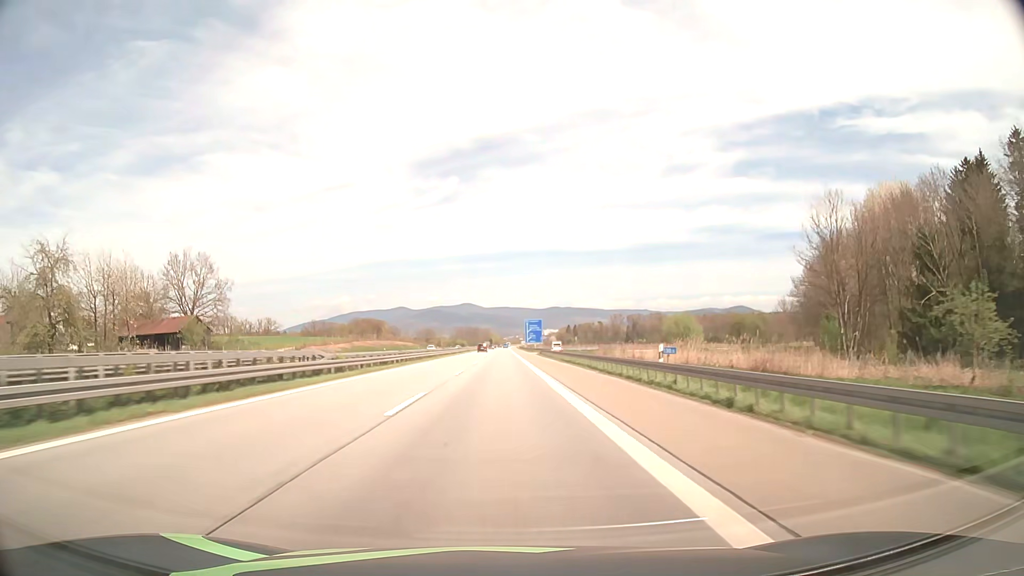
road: motorway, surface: asphalt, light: Day
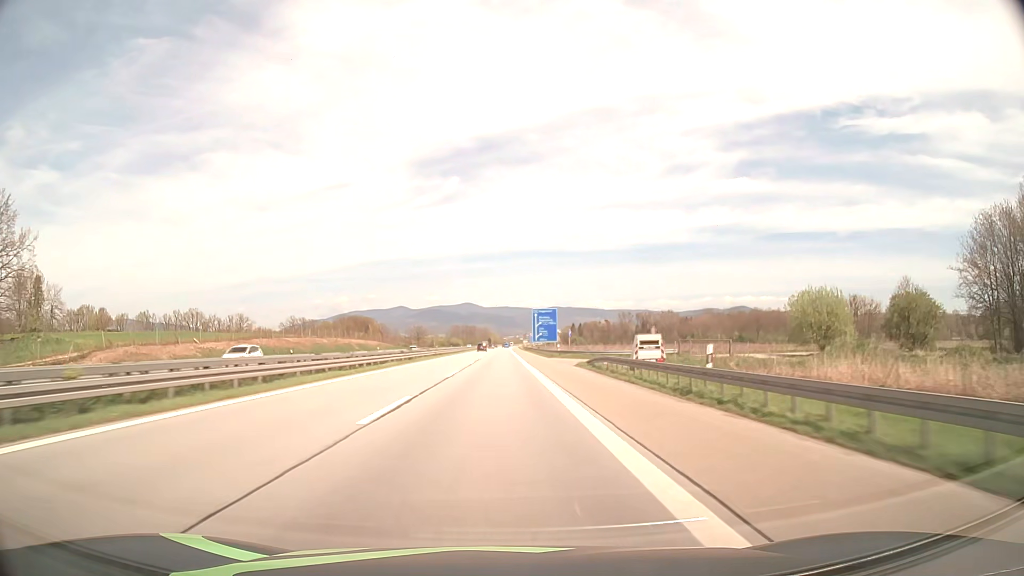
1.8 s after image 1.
(0.0, +55.8) m; 0°
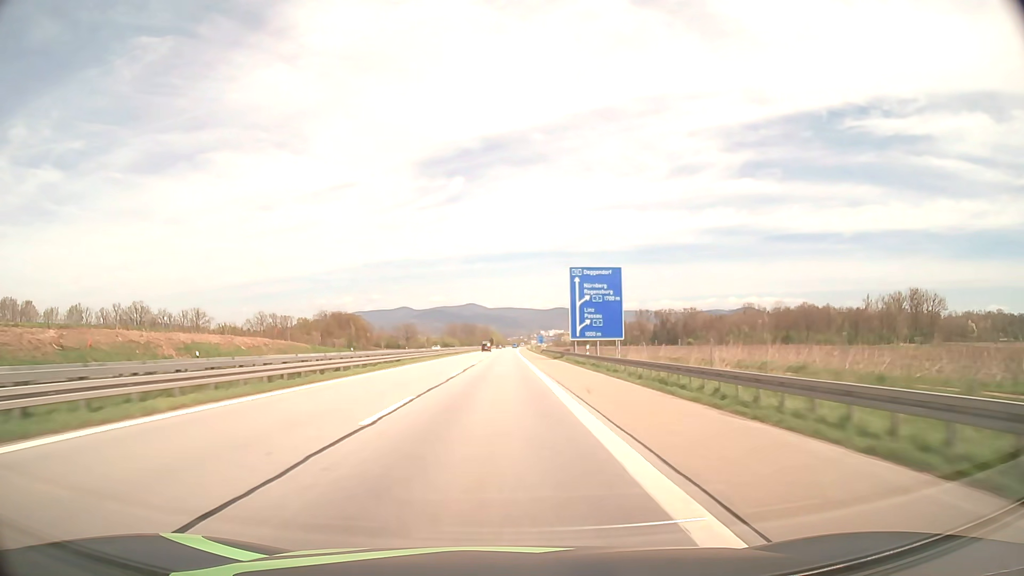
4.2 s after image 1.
(-0.2, +74.1) m; 0°
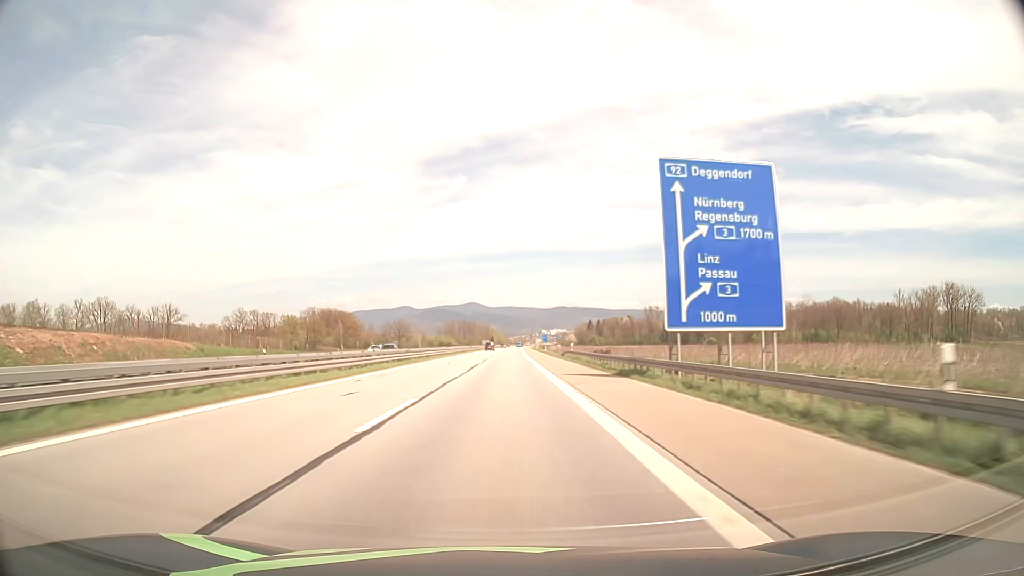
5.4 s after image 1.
(-0.1, +36.9) m; 0°
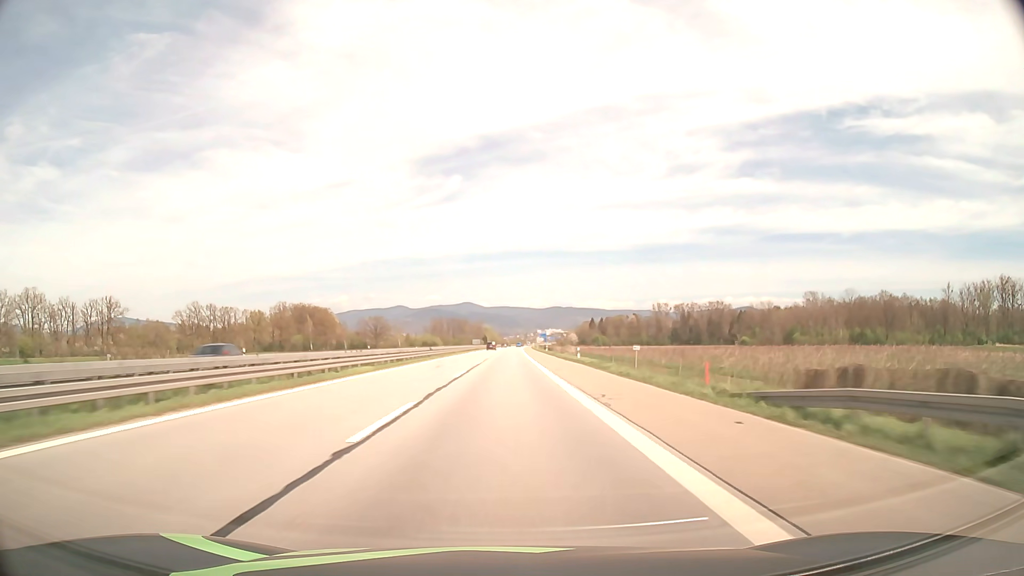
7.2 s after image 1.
(+0.2, +55.2) m; 0°
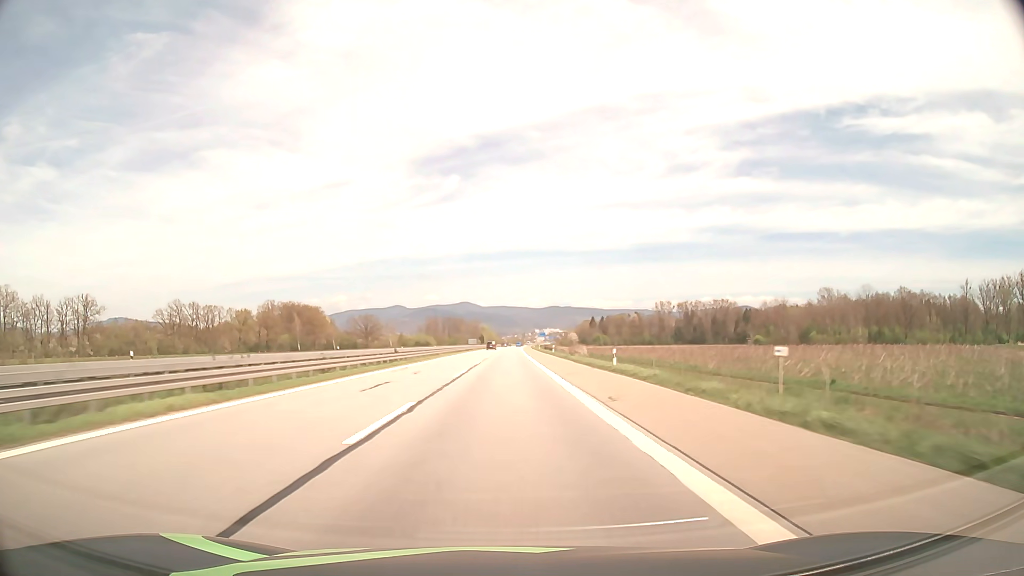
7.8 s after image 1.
(0.0, +18.3) m; 0°
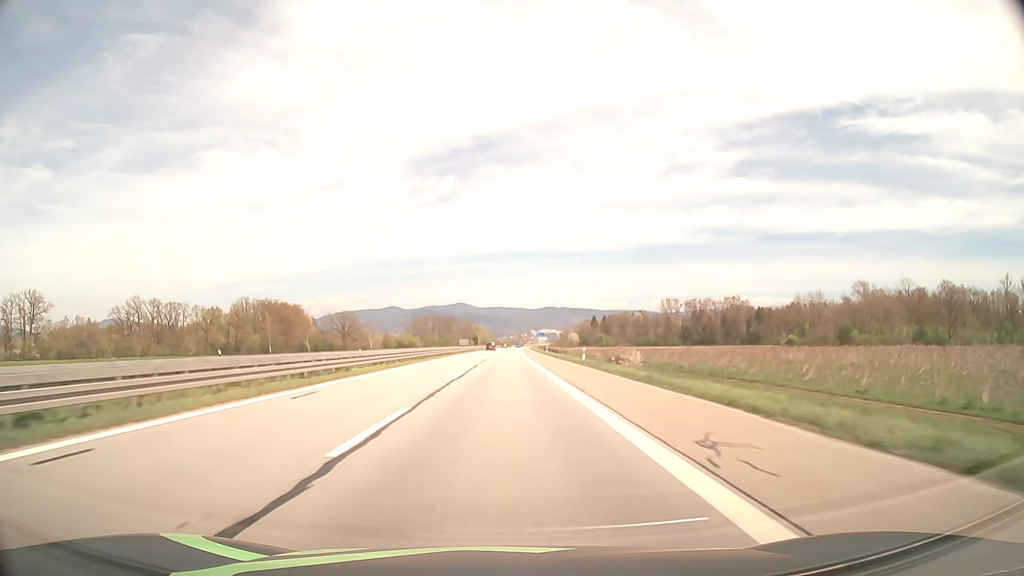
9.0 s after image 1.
(+0.1, +36.6) m; 0°
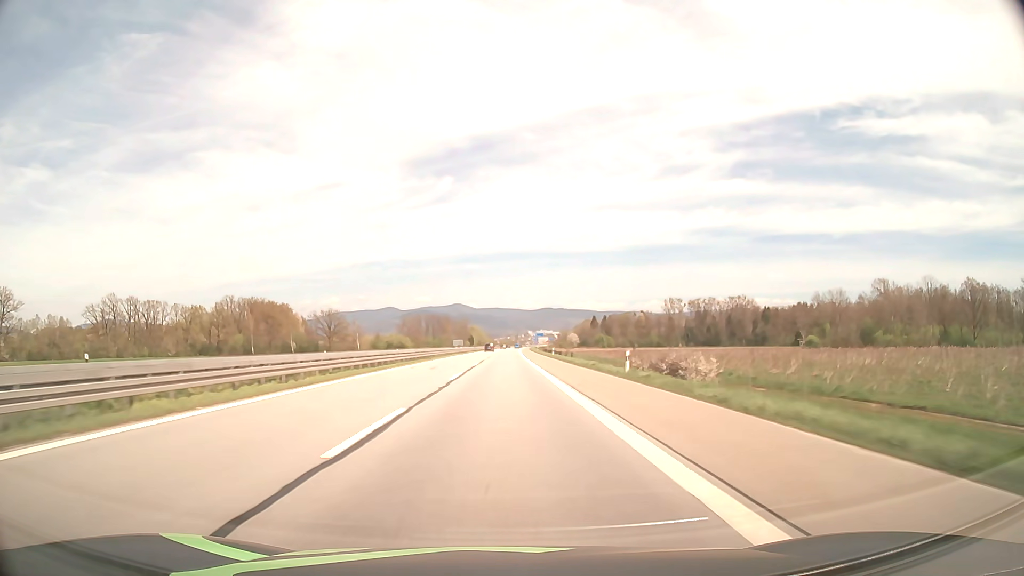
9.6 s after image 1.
(0.0, +18.3) m; 0°
